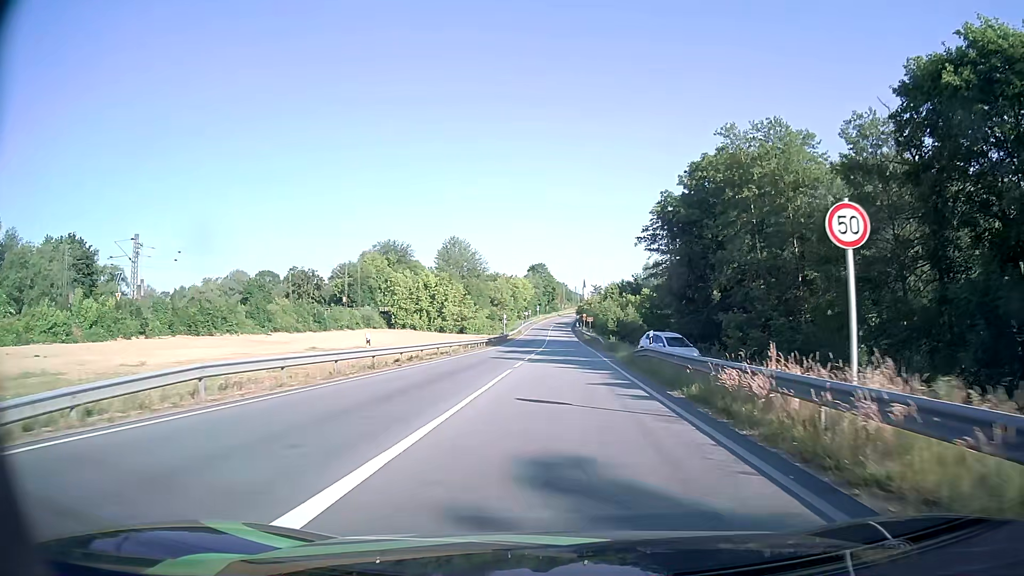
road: primary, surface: asphalt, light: Day
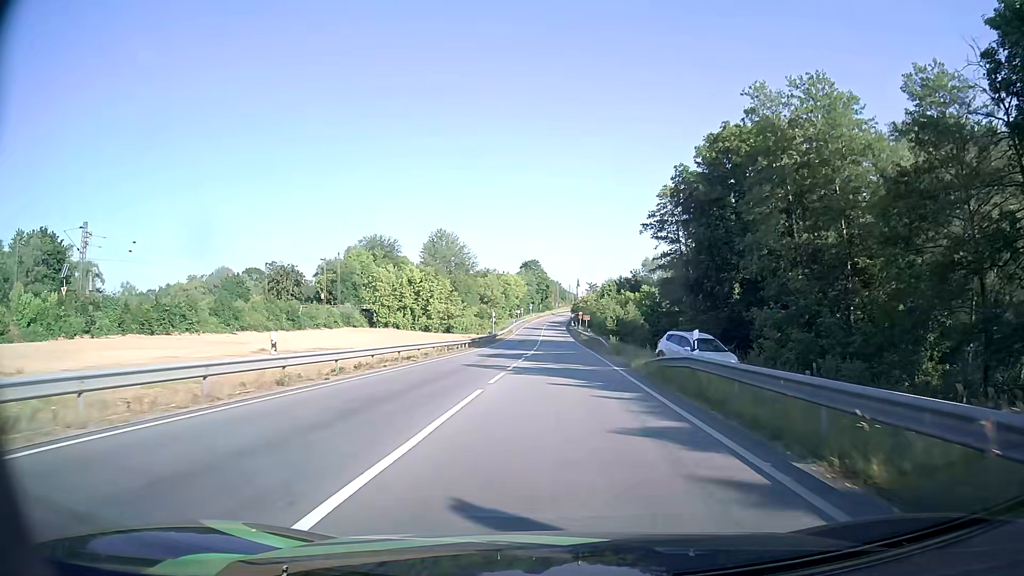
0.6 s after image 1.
(0.0, +8.2) m; 0°
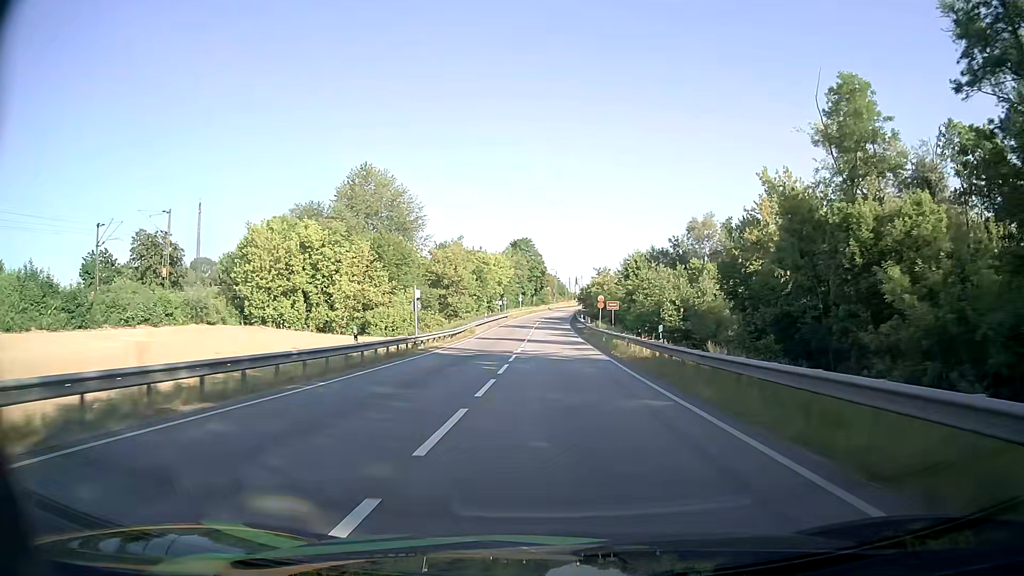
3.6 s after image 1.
(+0.4, +46.8) m; 0°
(0, +10) (0, +20) (0, +30) (0, +40) (0, +50) (0, +60) (0, +70) (0, +80) (0, +90) (+1, +100) m
